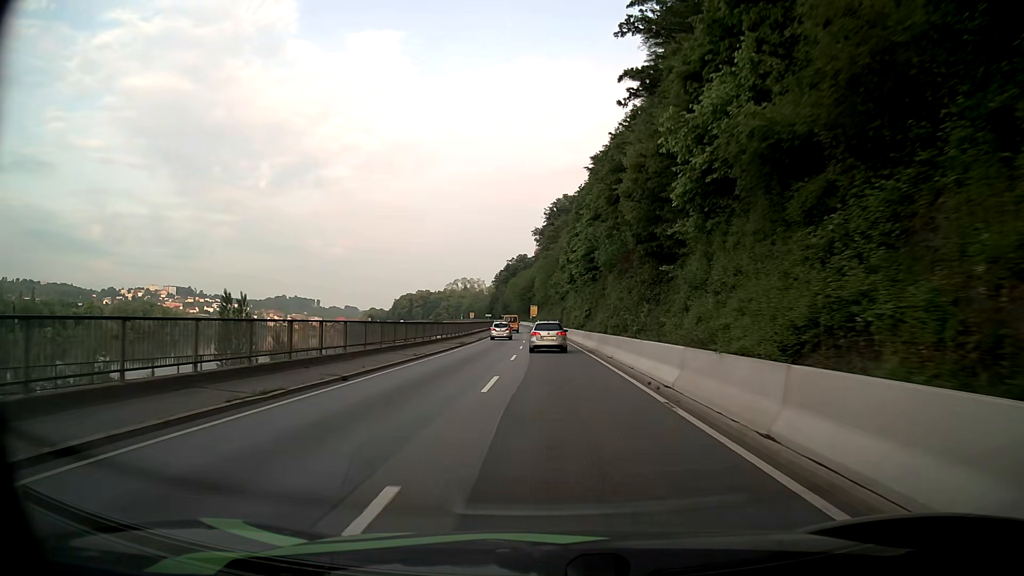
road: primary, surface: asphalt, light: Day
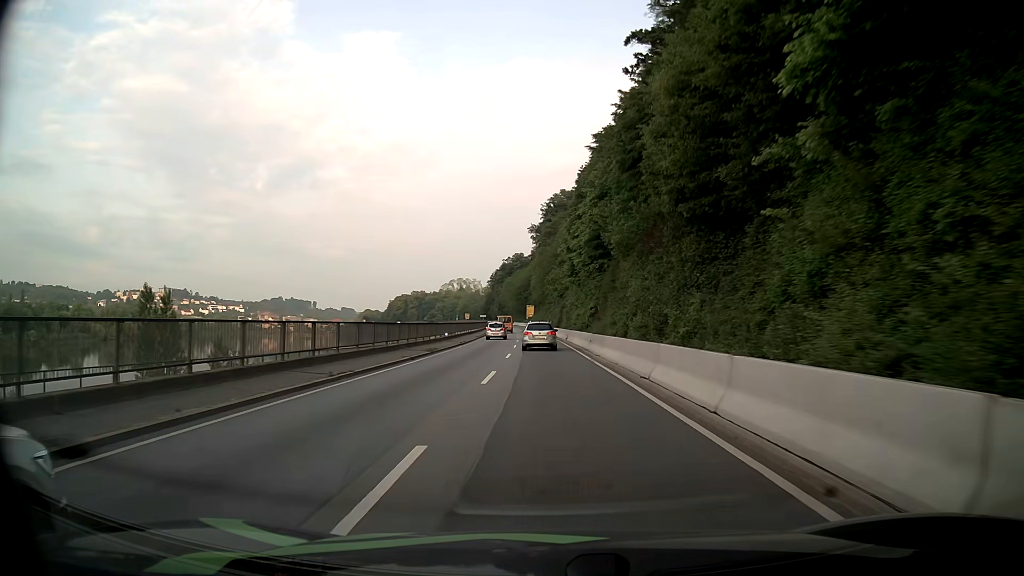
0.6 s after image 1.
(+0.1, +10.1) m; 0°
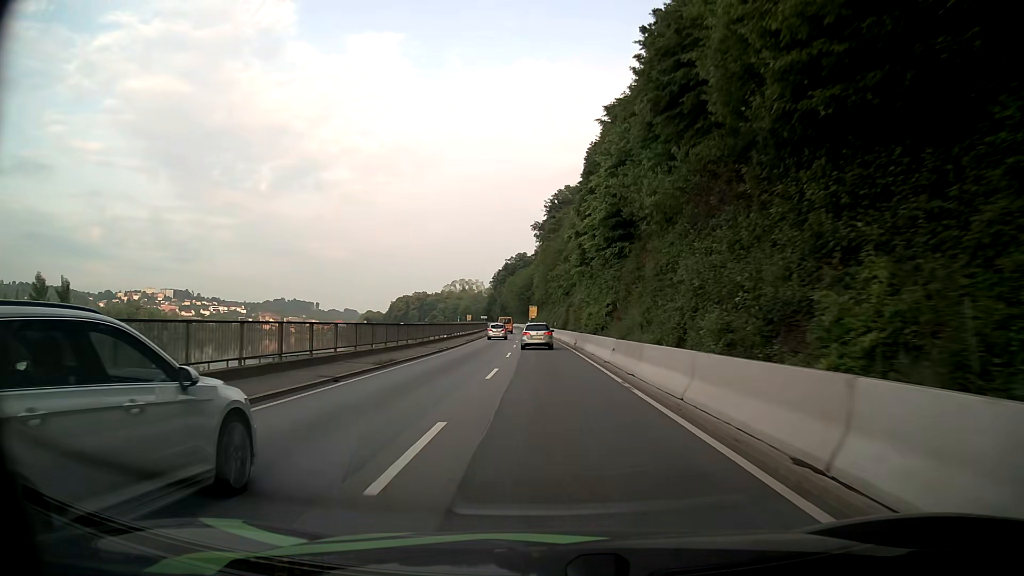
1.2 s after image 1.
(0.0, +10.1) m; 0°
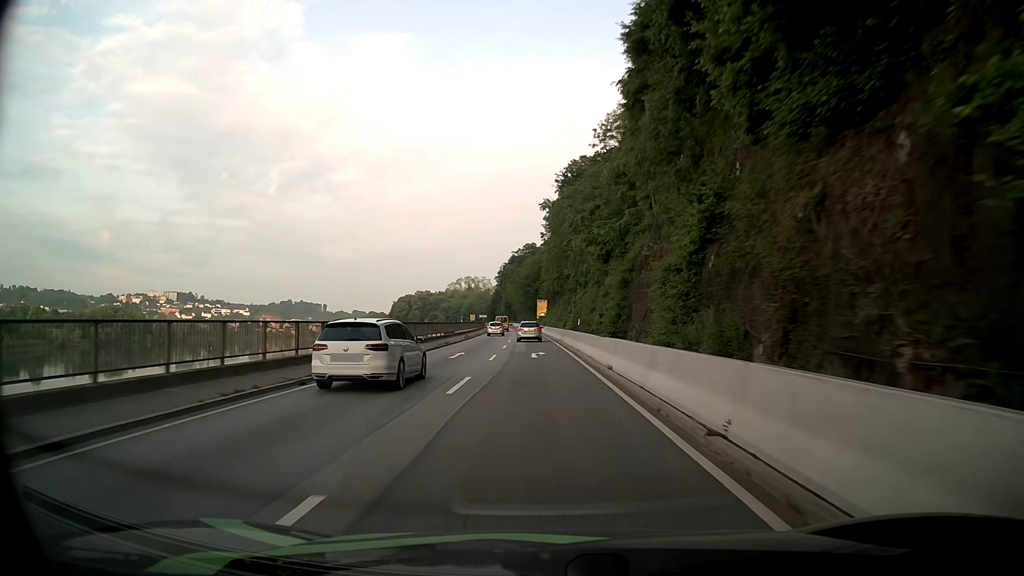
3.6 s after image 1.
(-0.4, +40.5) m; -1°
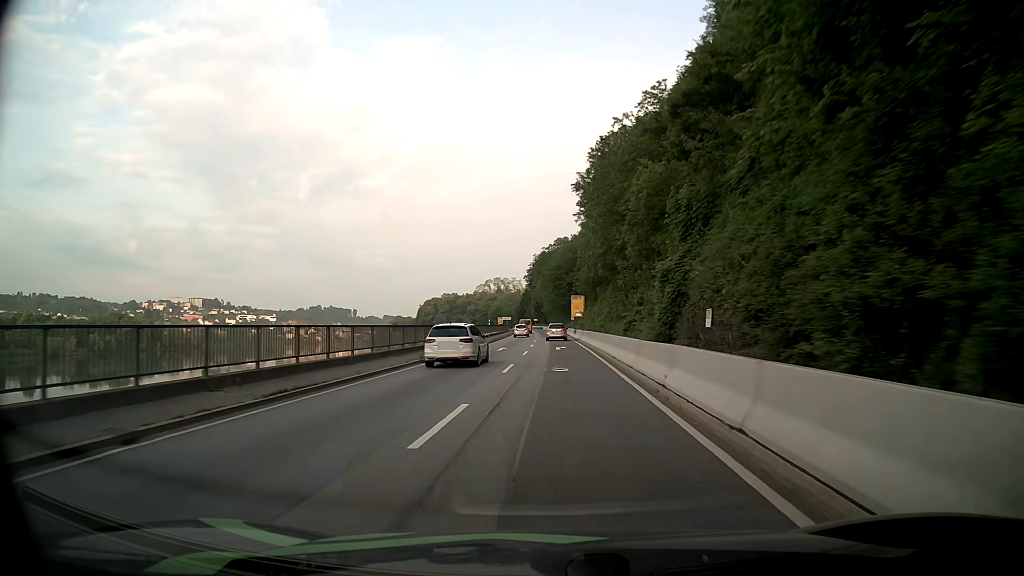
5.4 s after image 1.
(-0.6, +29.7) m; -3°
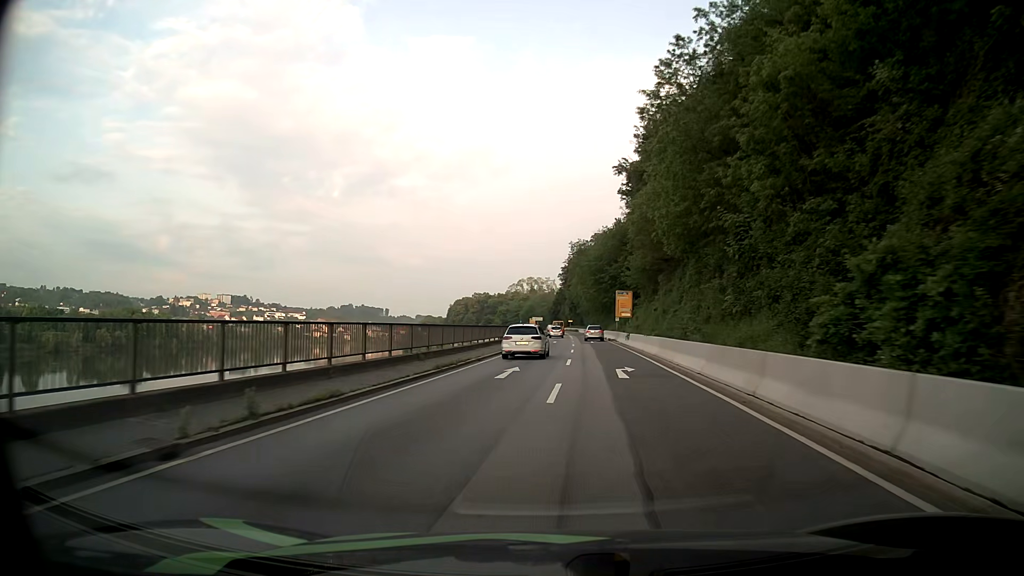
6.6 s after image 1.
(-0.4, +19.7) m; -3°
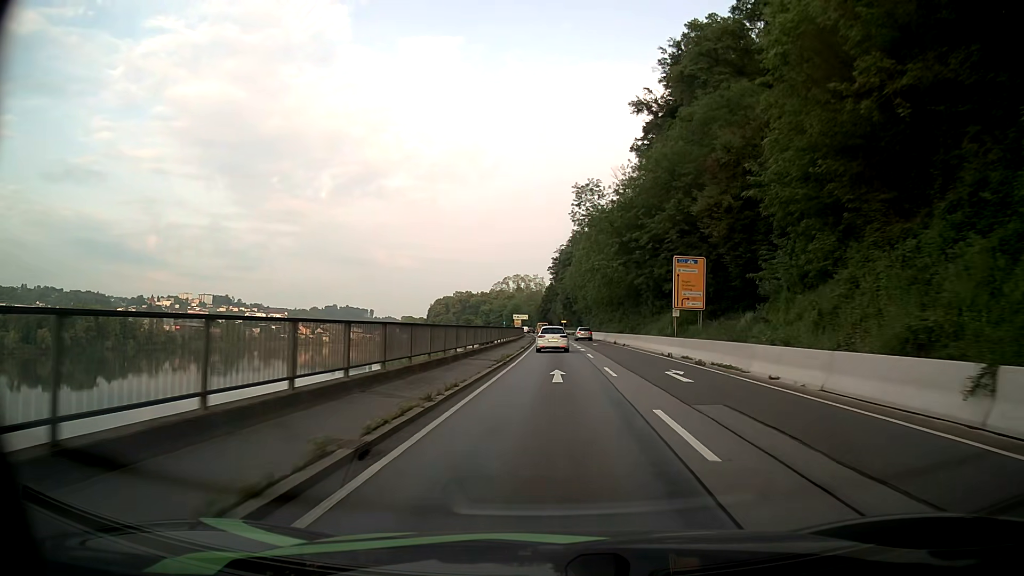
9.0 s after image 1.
(0.0, +41.6) m; +1°
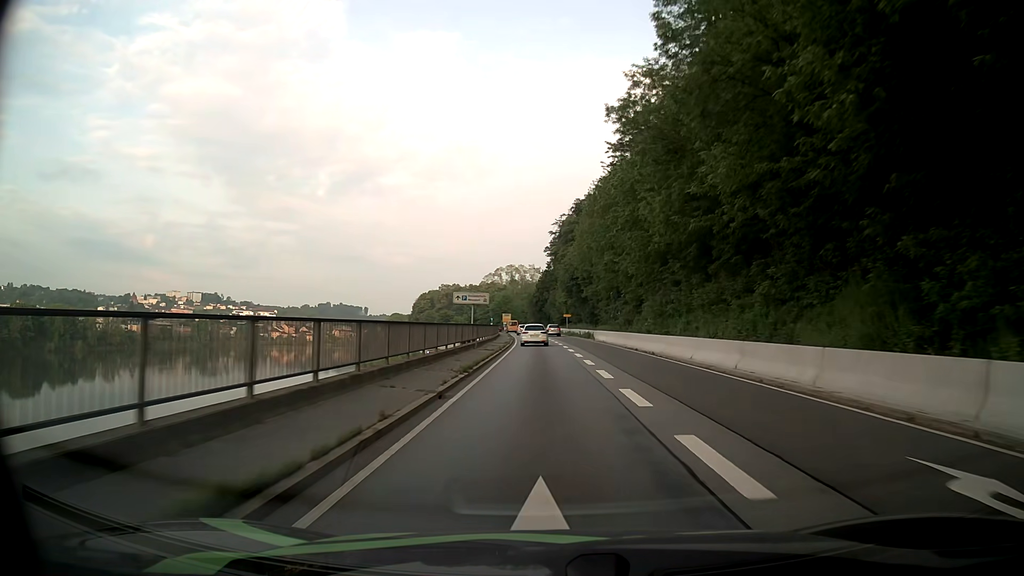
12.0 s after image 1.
(+0.4, +54.1) m; 0°
(0, +10) (0, +20) (0, +30) (0, +40) (-1, +50) (-1, +60) (-1, +70) (-2, +80) (-3, +90) (-4, +100) m
